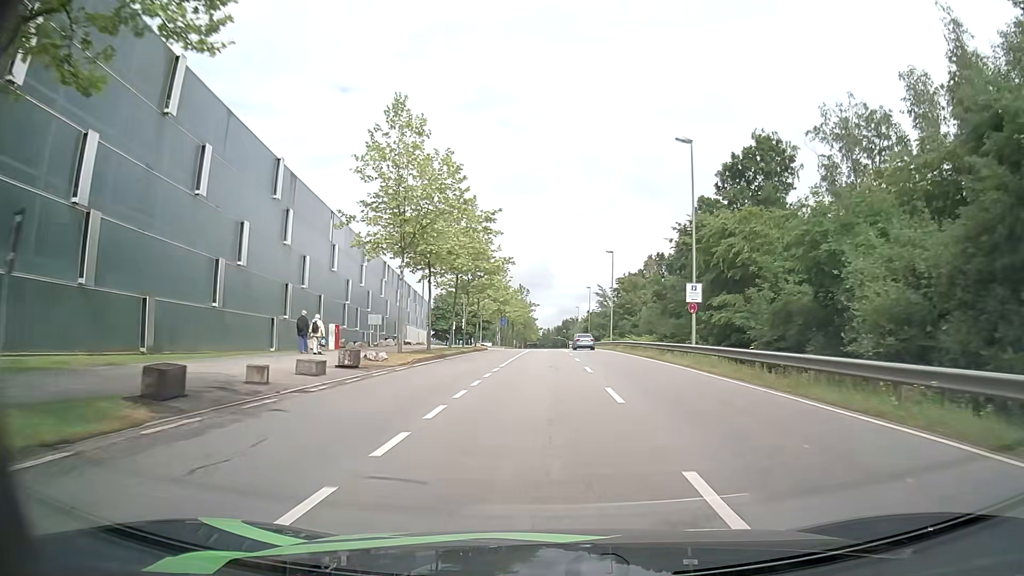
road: secondary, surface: asphalt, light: Day
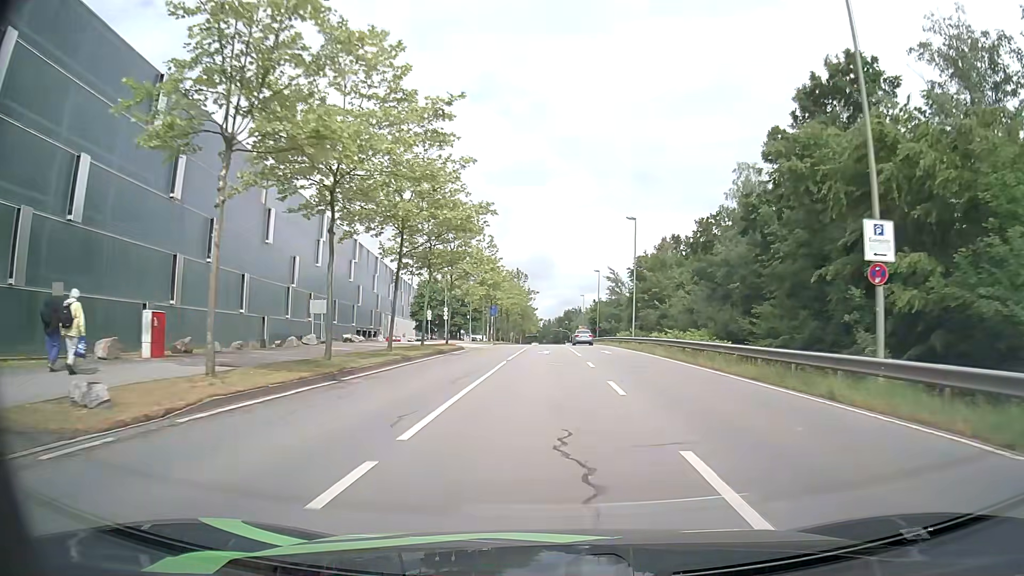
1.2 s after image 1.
(0.0, +17.2) m; 0°
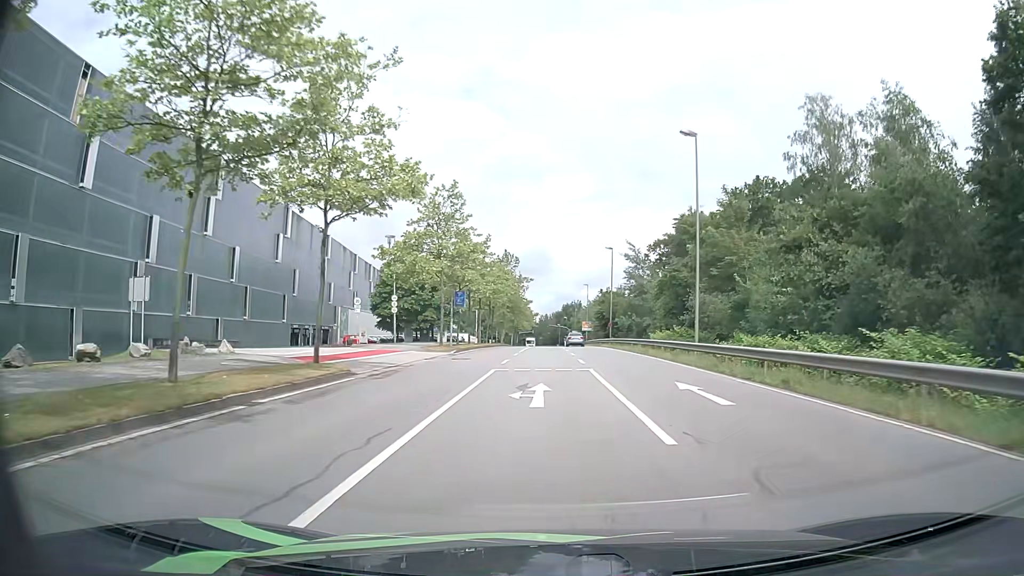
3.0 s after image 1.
(+0.1, +23.2) m; +1°
(0, +10) (0, +20) (0, +30) (0, +40) (0, +50) (0, +60) (0, +70) (0, +80) (0, +90) (-1, +100) m
